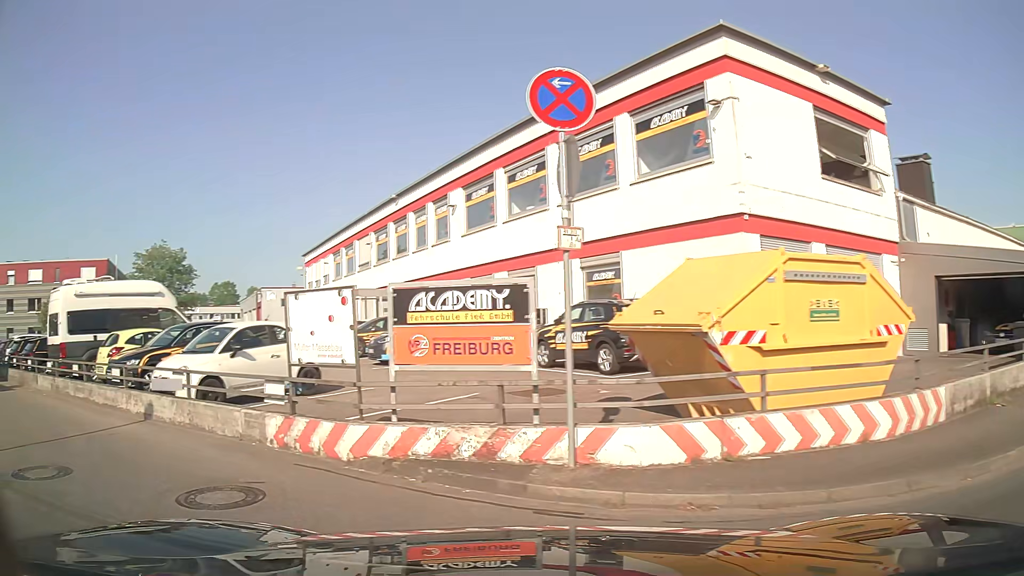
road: unclassified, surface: asphalt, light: Day
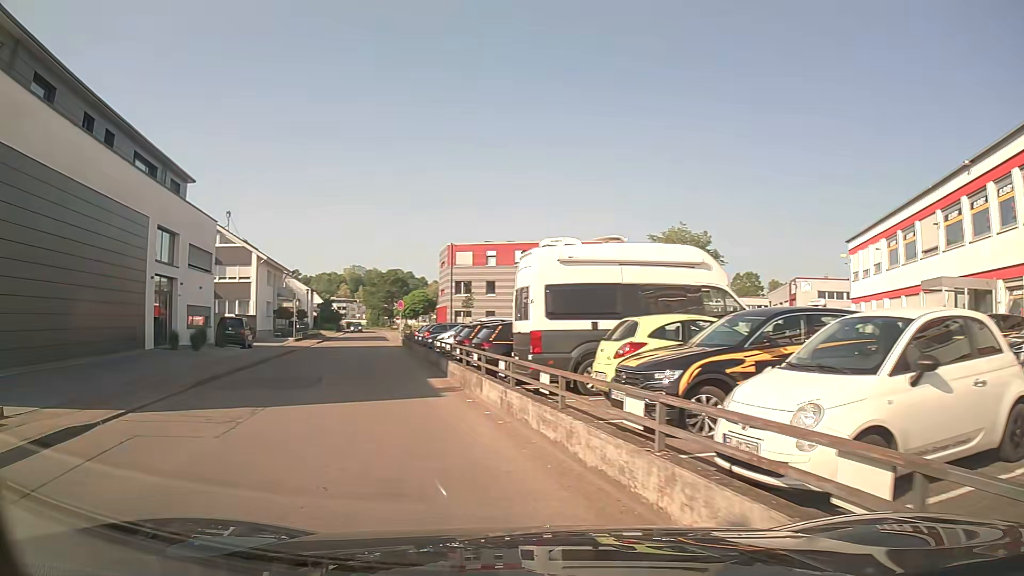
(-2.9, +6.4) m; -45°
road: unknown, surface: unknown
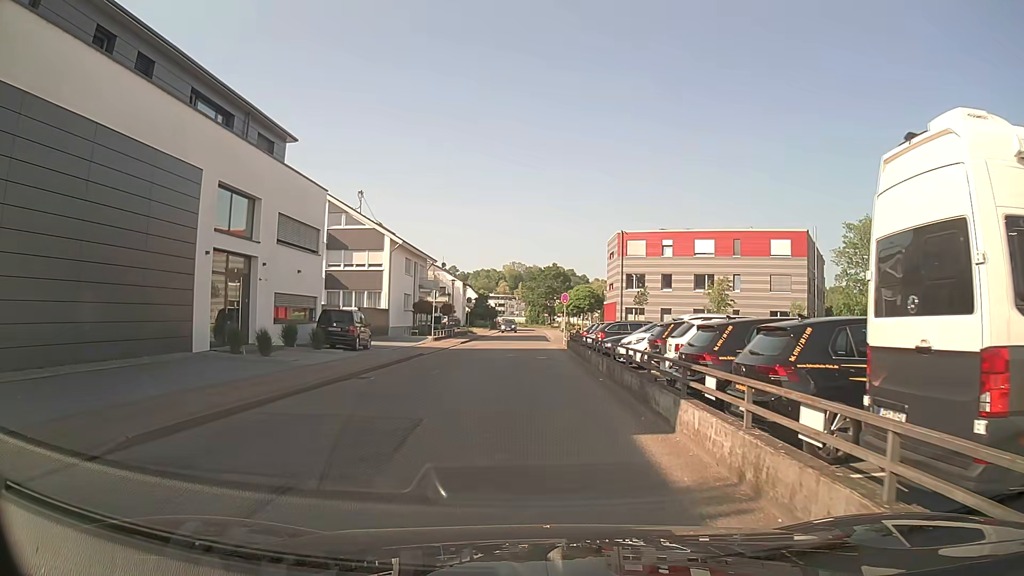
(-1.3, +8.9) m; -12°
